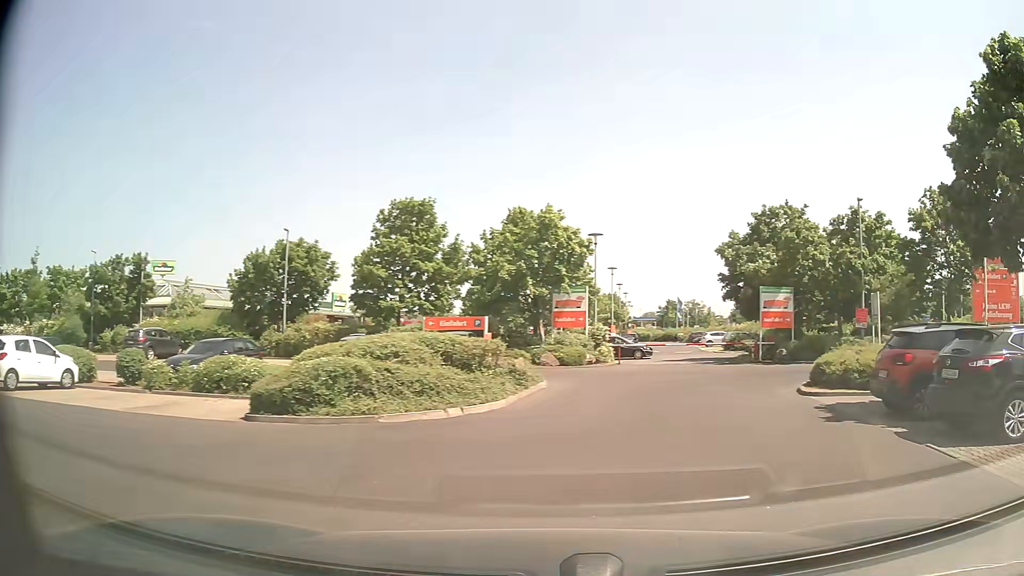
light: Day
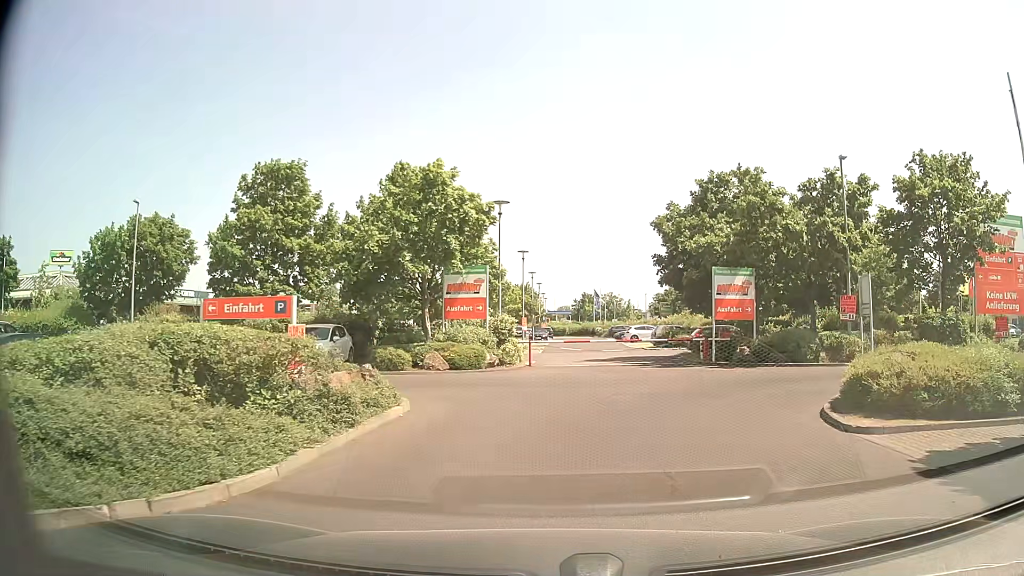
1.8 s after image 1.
(+0.6, +7.2) m; +6°
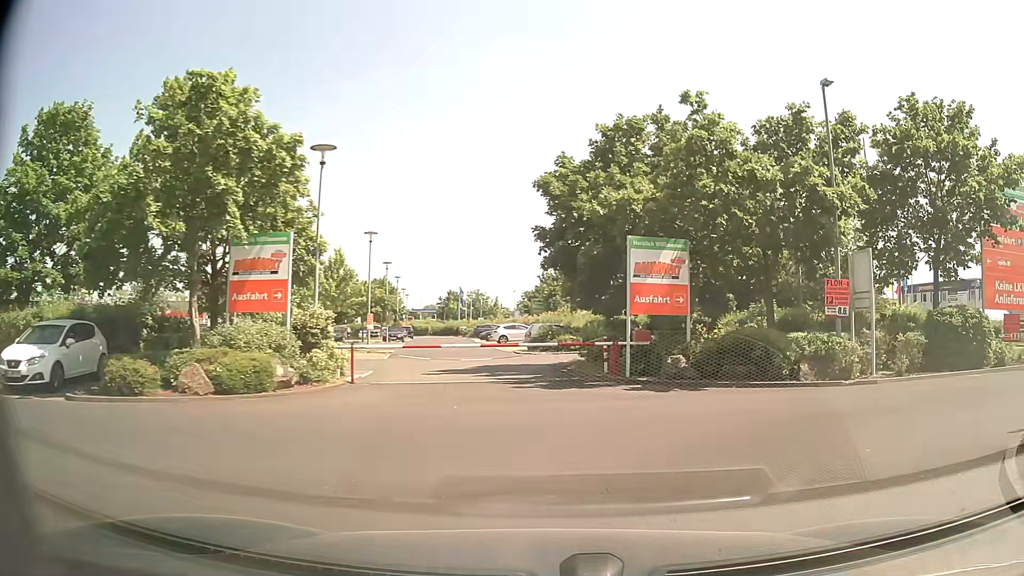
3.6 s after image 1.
(+0.5, +8.1) m; +11°
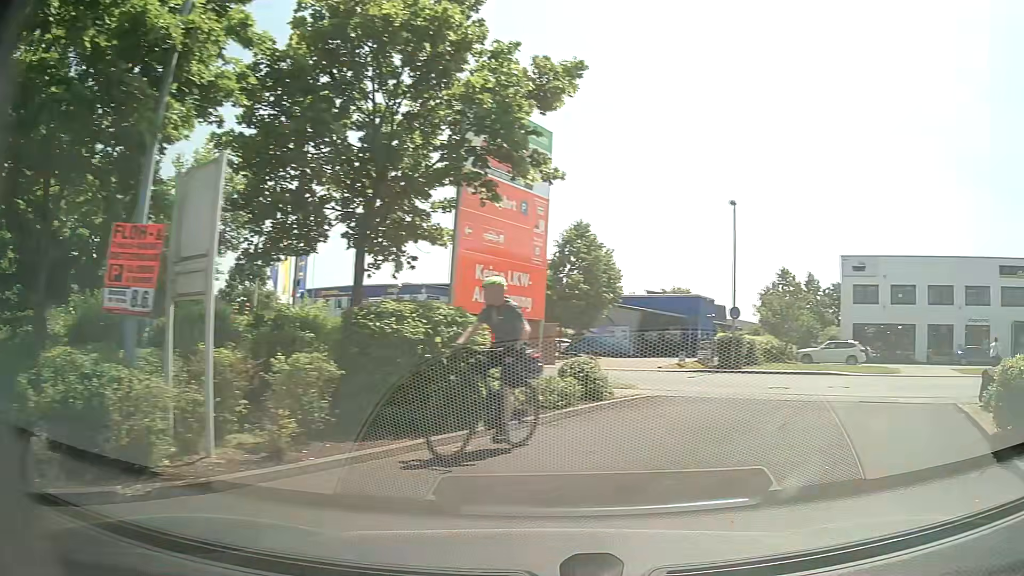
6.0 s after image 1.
(+3.4, +8.5) m; +52°
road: service
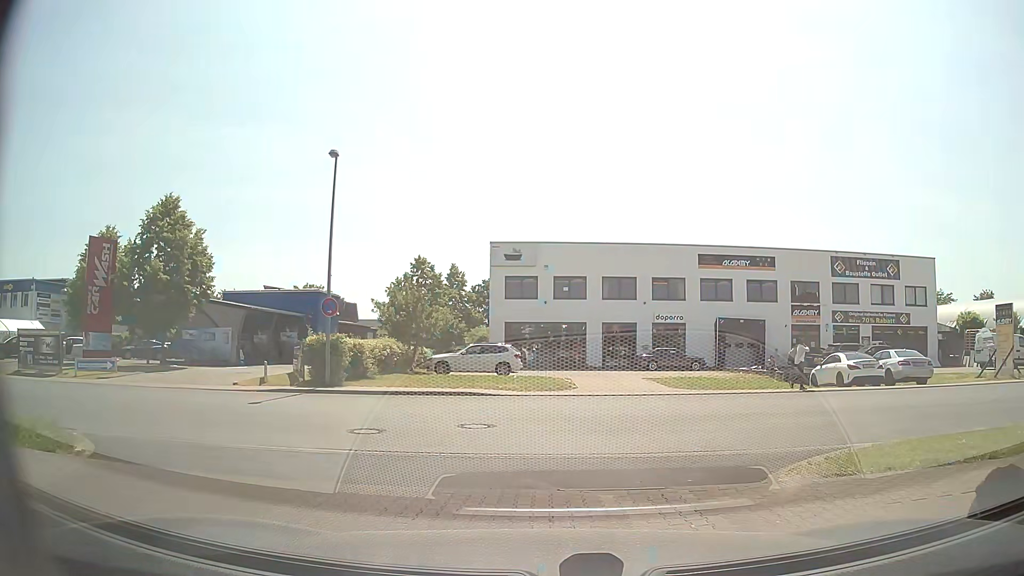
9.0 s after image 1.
(+3.2, +8.3) m; +31°
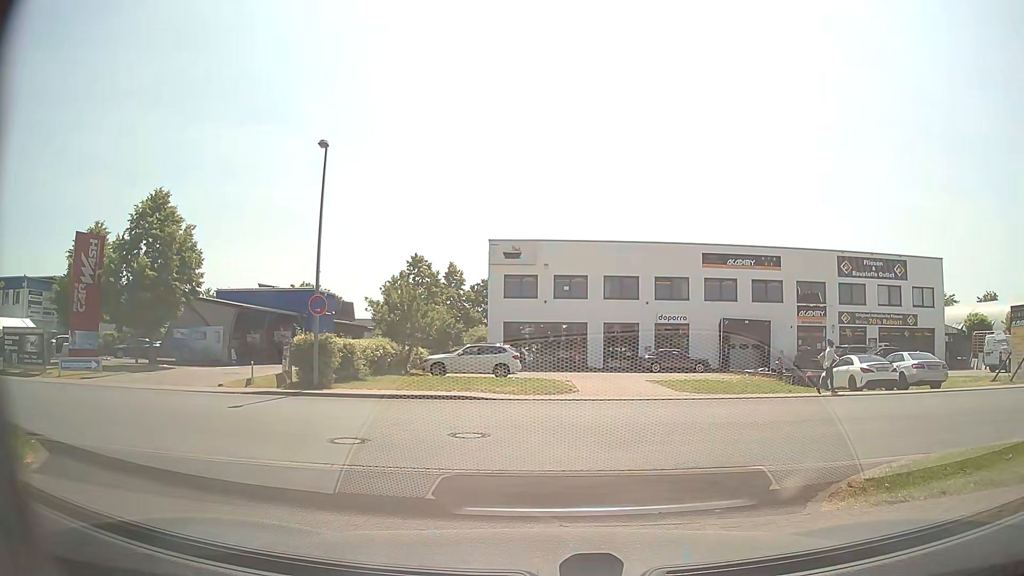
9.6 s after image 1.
(0.0, +1.1) m; -2°
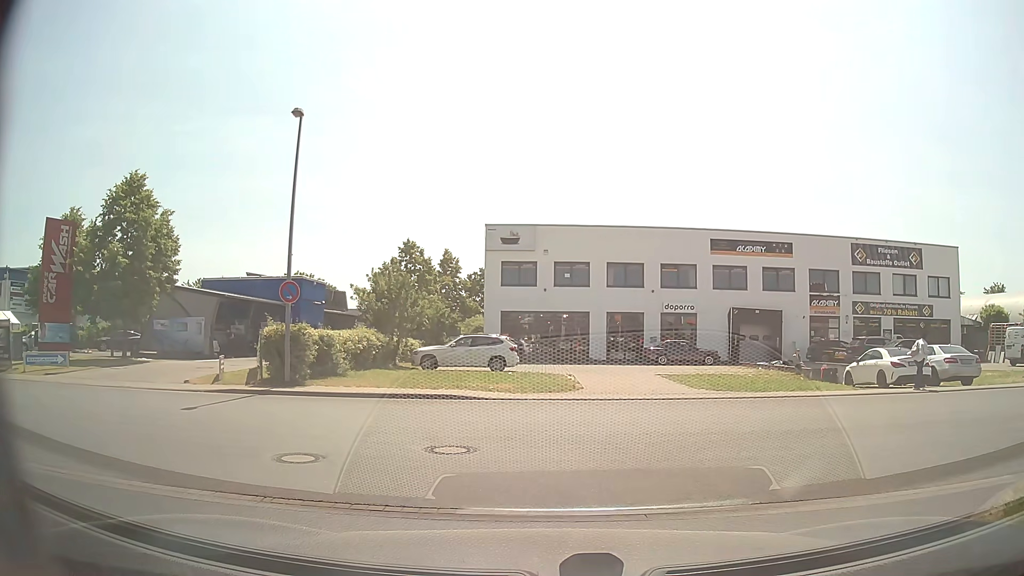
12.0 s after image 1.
(0.0, +2.3) m; 0°
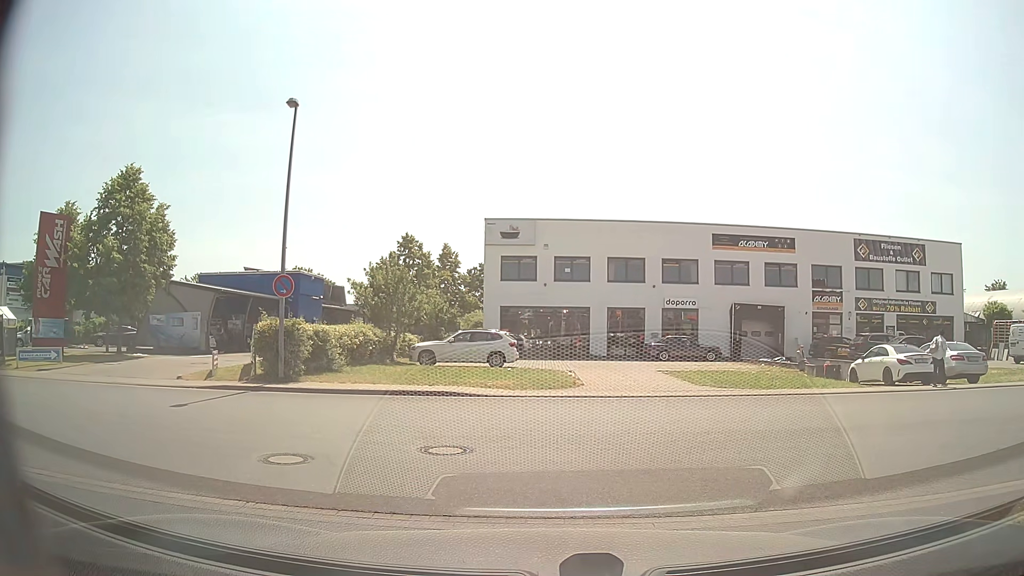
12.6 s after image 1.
(0.0, +0.4) m; 0°
